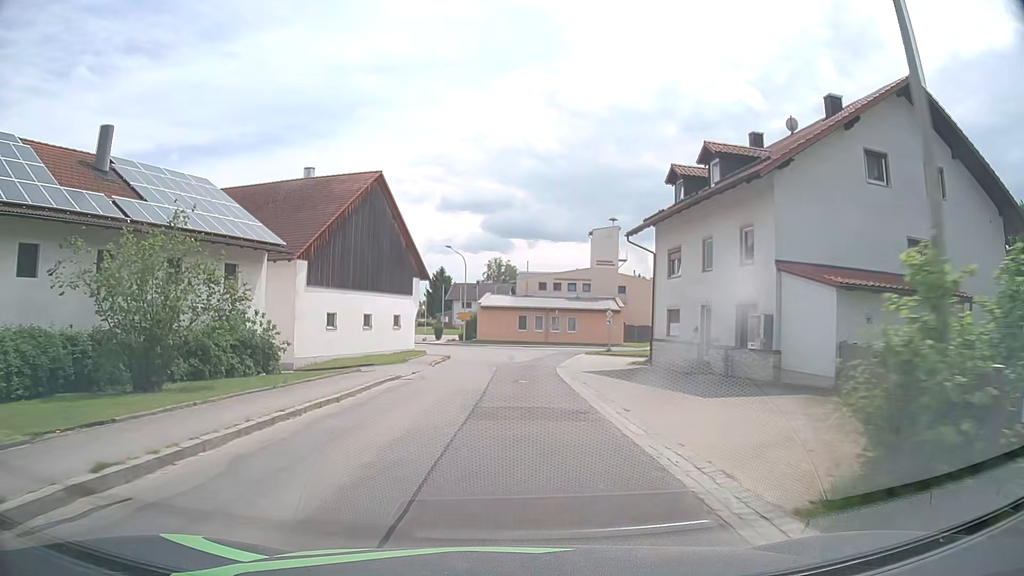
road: tertiary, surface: asphalt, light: Day
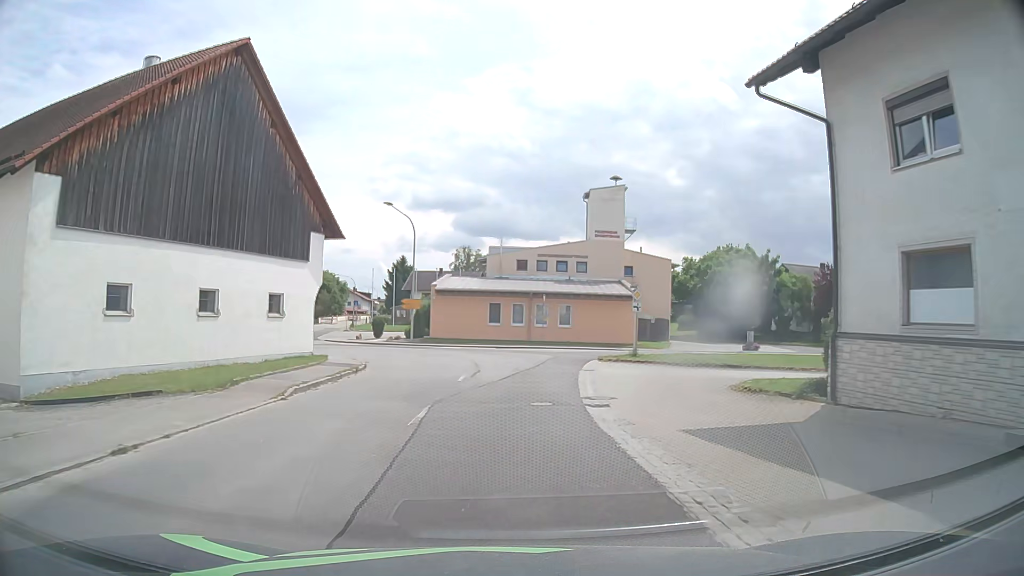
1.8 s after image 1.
(+0.3, +20.0) m; +2°
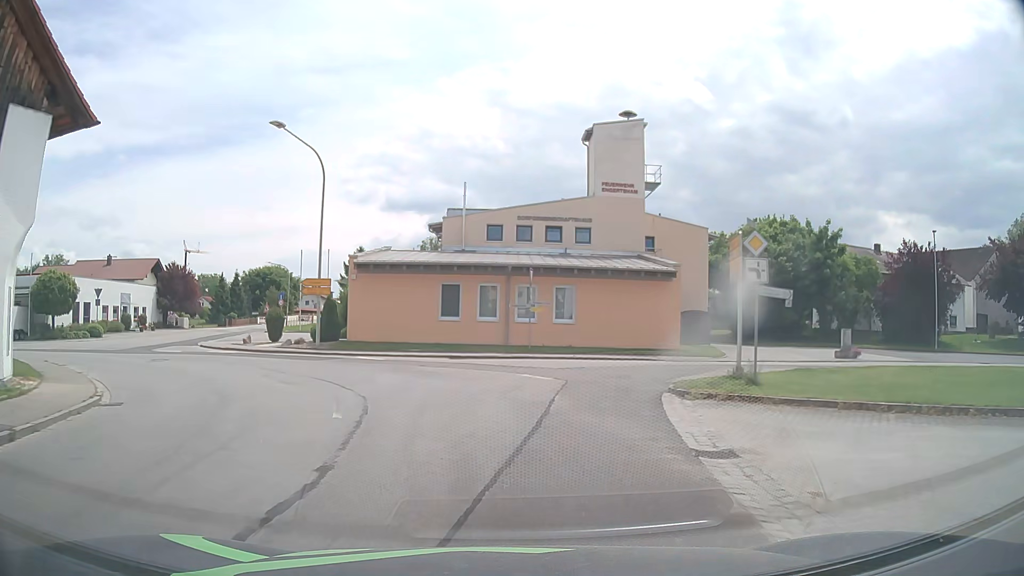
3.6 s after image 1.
(+0.6, +18.1) m; +2°
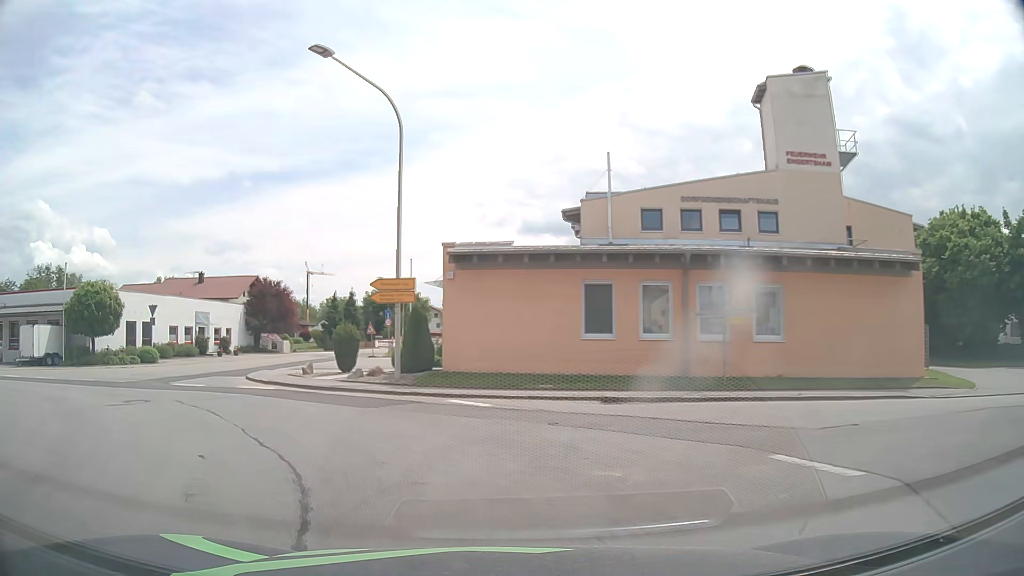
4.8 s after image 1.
(-0.6, +10.1) m; -9°
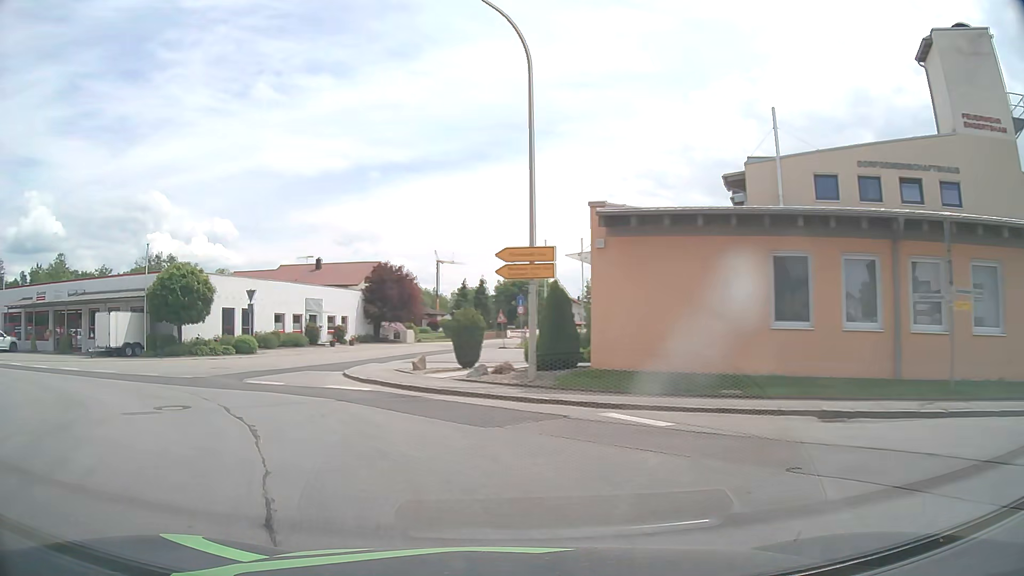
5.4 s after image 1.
(-0.5, +4.6) m; -12°
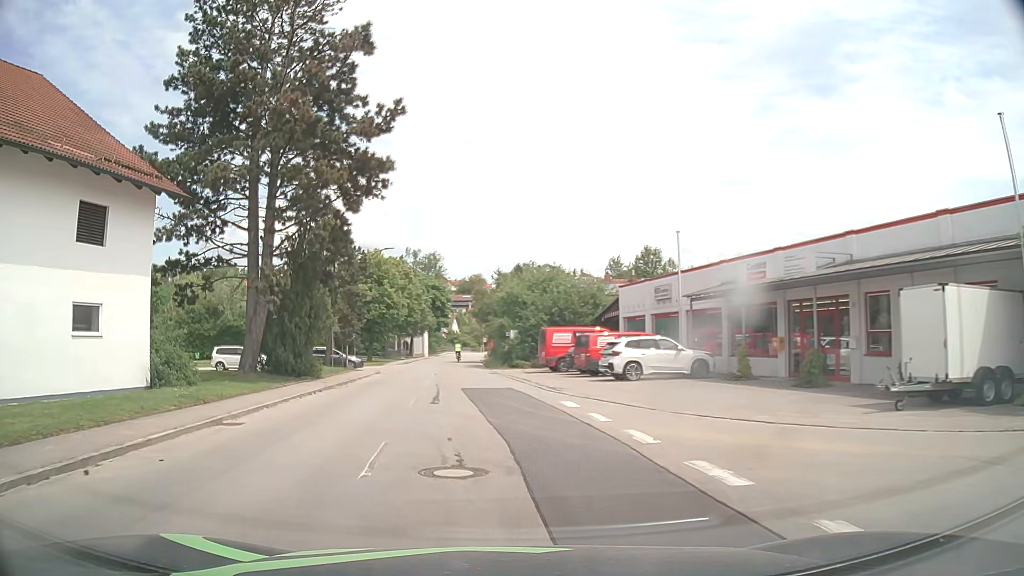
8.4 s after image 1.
(-13.8, +19.3) m; -65°
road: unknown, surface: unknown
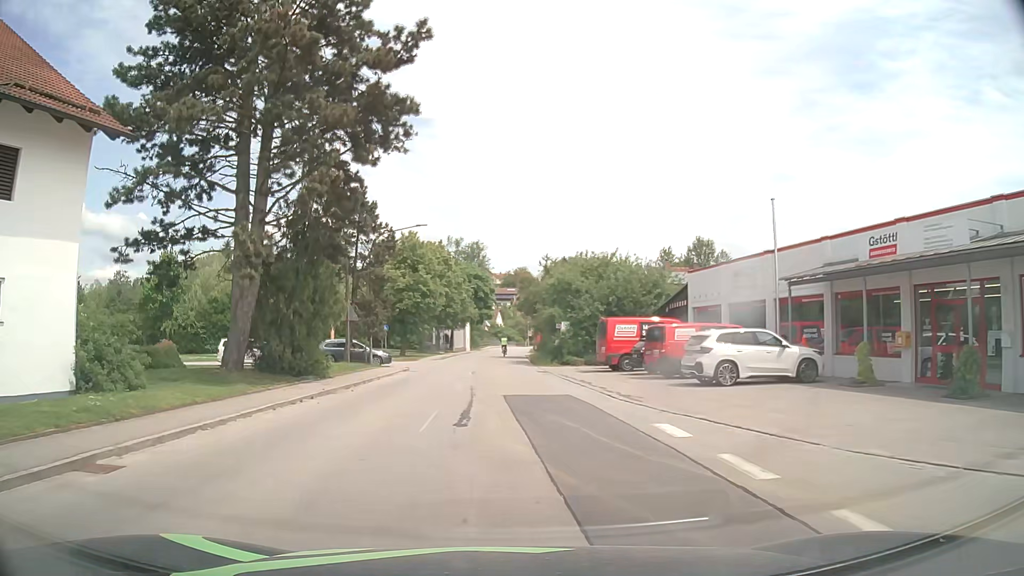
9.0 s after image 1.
(-0.2, +6.0) m; -4°
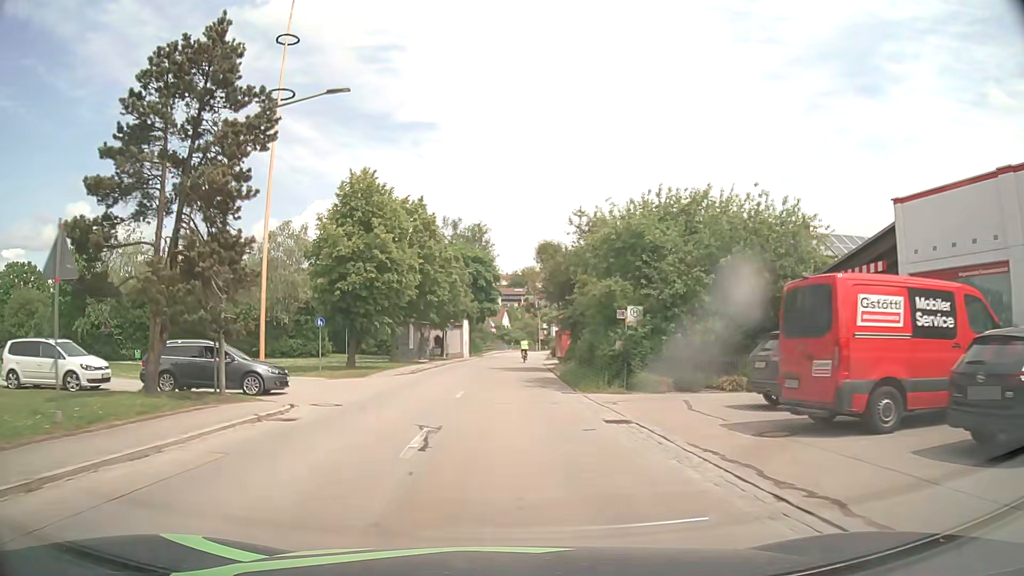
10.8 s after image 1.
(-0.3, +20.2) m; 0°
(0, +10) (0, +20) (0, +30) (0, +40) (0, +50) (+1, +60) (+2, +70) (+2, +80) (+3, +90) (+4, +100) m
